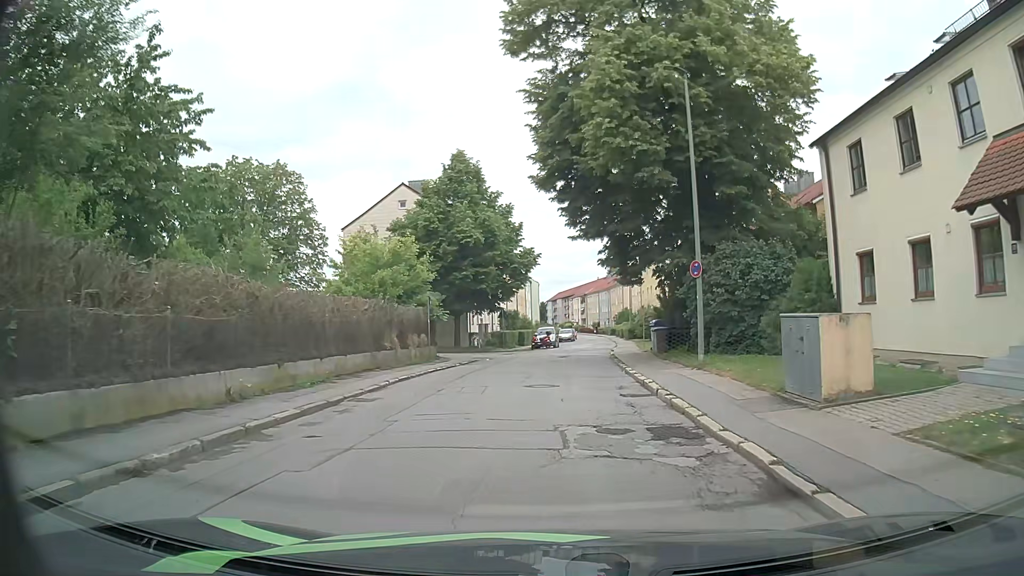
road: residential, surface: asphalt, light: Day
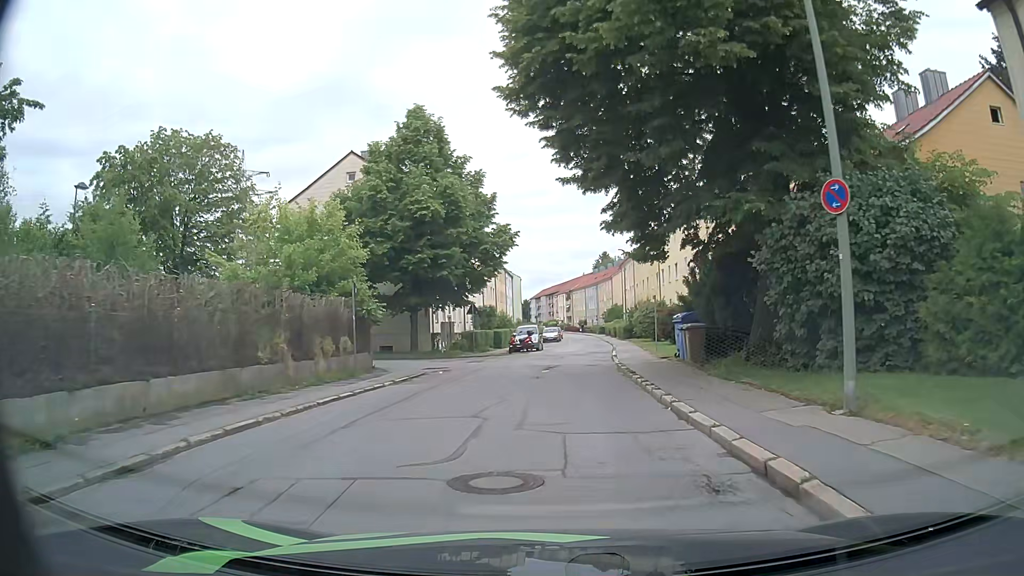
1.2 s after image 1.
(+0.1, +9.5) m; +1°
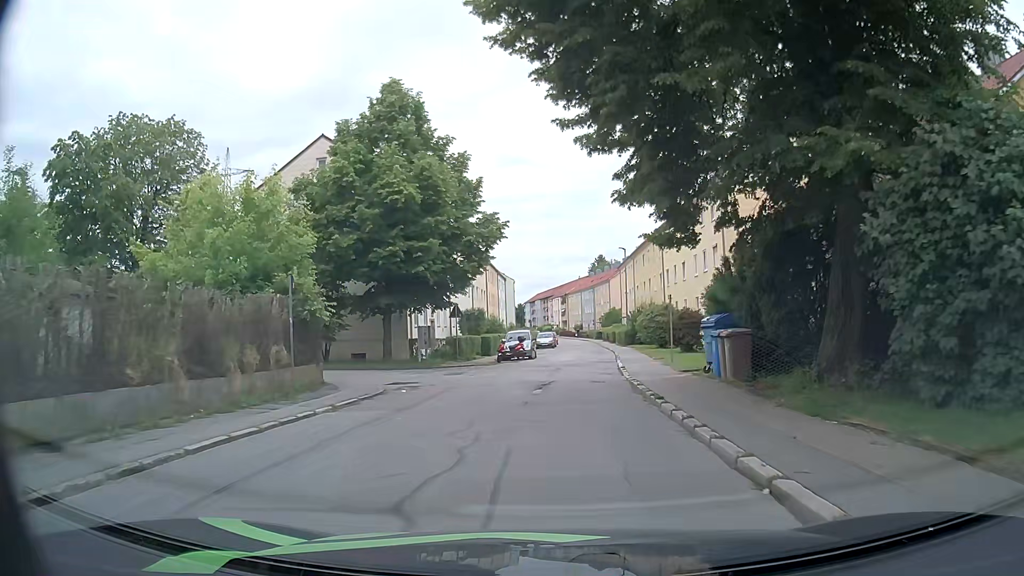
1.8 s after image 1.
(0.0, +4.9) m; 0°
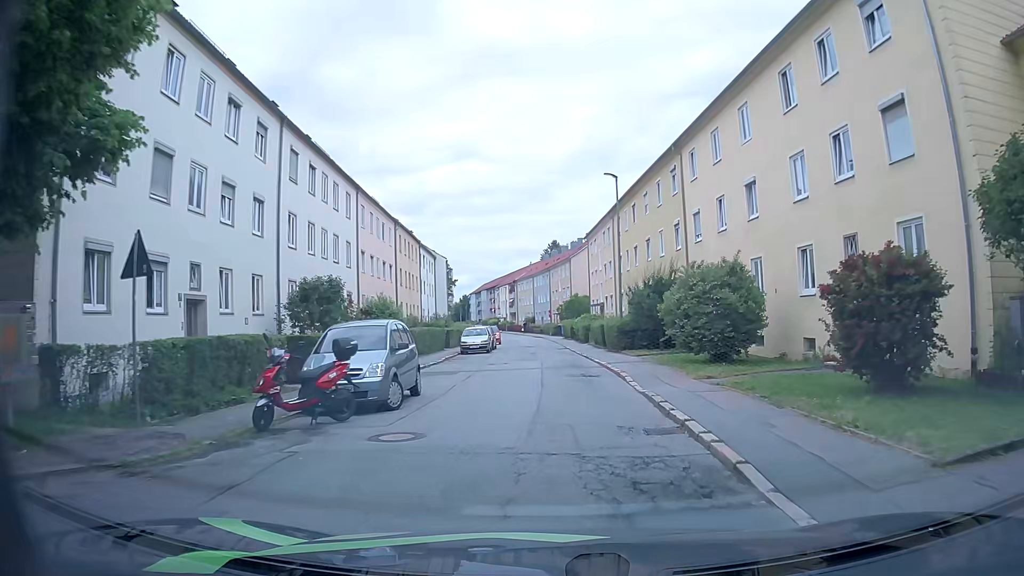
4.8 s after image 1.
(+0.9, +24.7) m; +3°
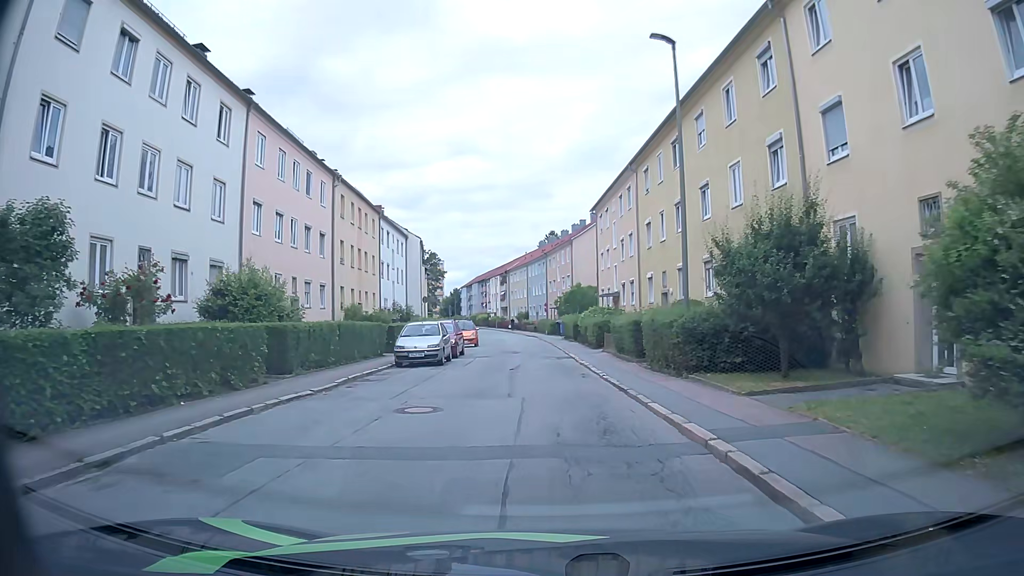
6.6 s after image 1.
(+0.4, +14.9) m; +1°
(0, +10) (0, +20) (0, +30) (-1, +40) (-1, +50) (-2, +60) (-3, +70) (-5, +80) (-7, +90) (-9, +99) m
